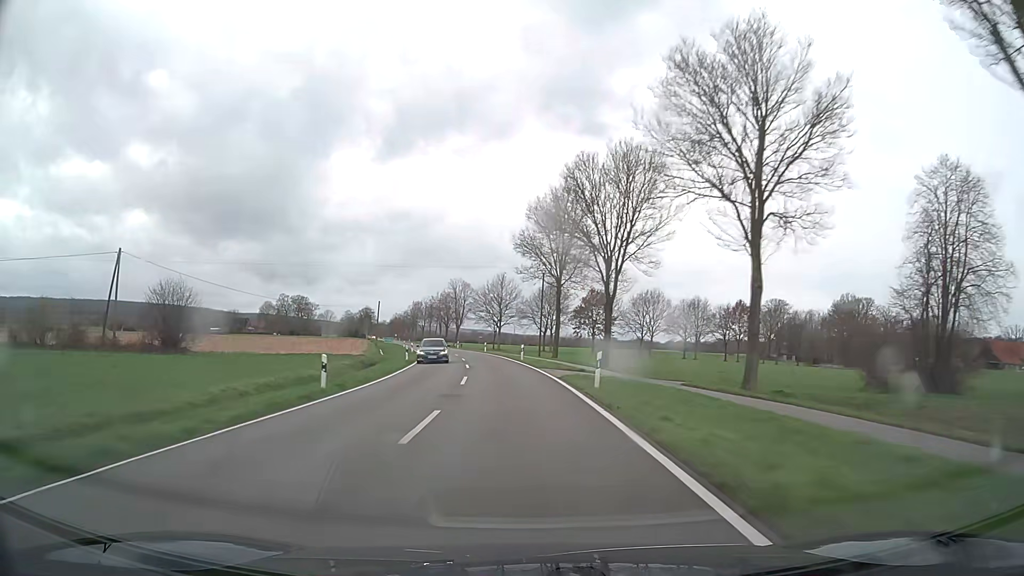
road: secondary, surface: asphalt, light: Day
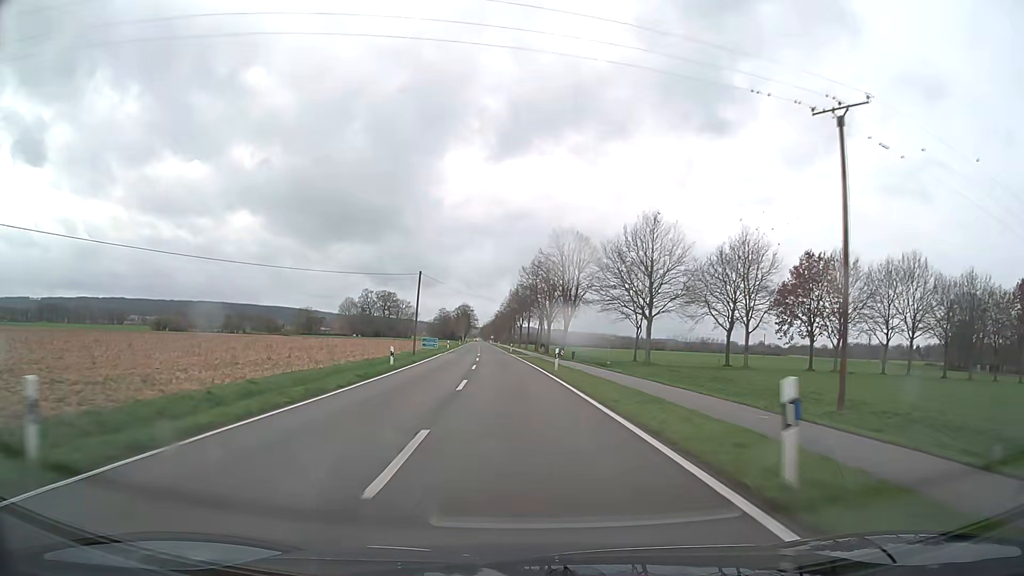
(-5.7, +63.0) m; -10°
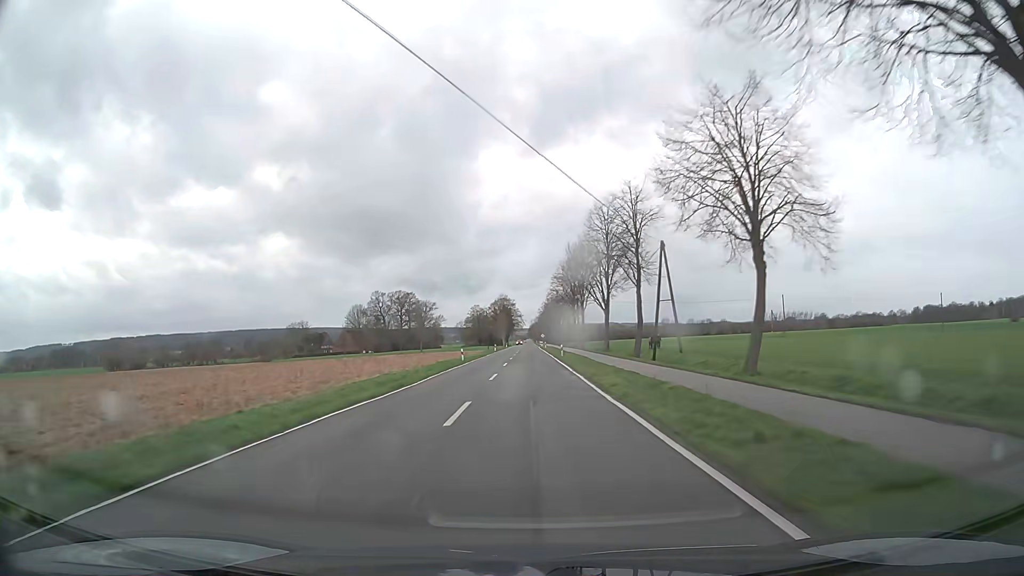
(-4.4, +79.2) m; -4°
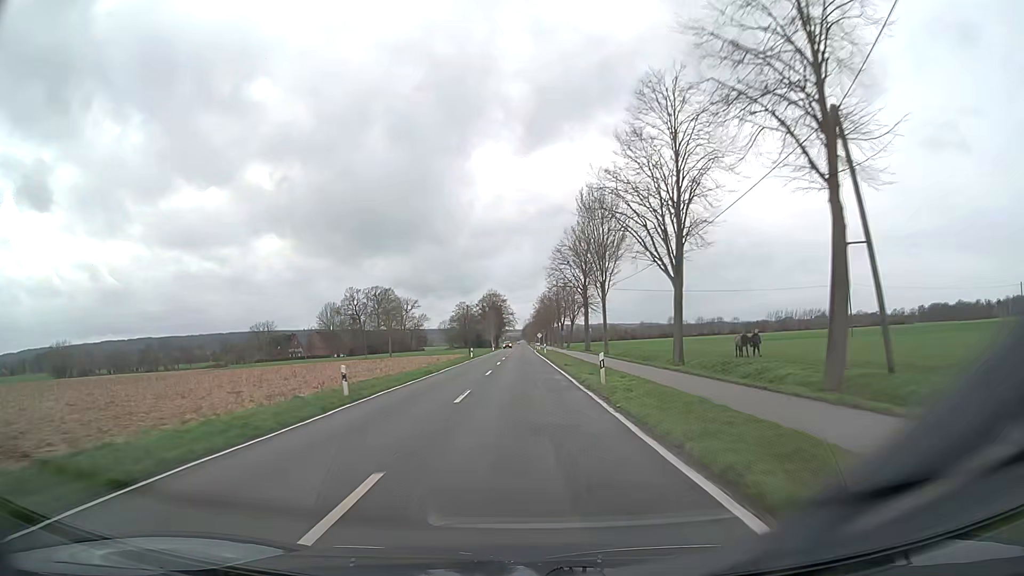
(0.0, +31.8) m; 0°
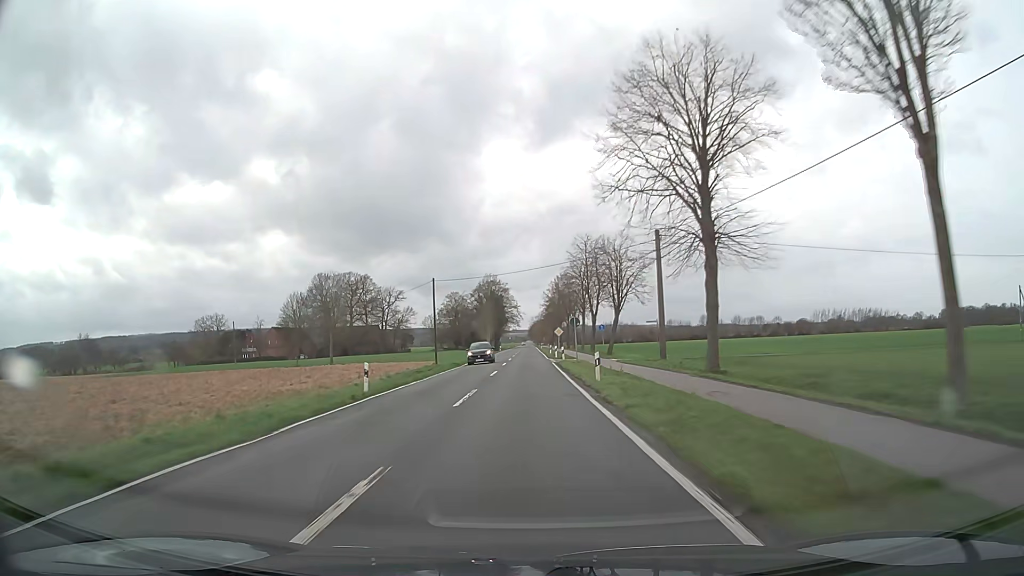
(-0.4, +47.7) m; -1°
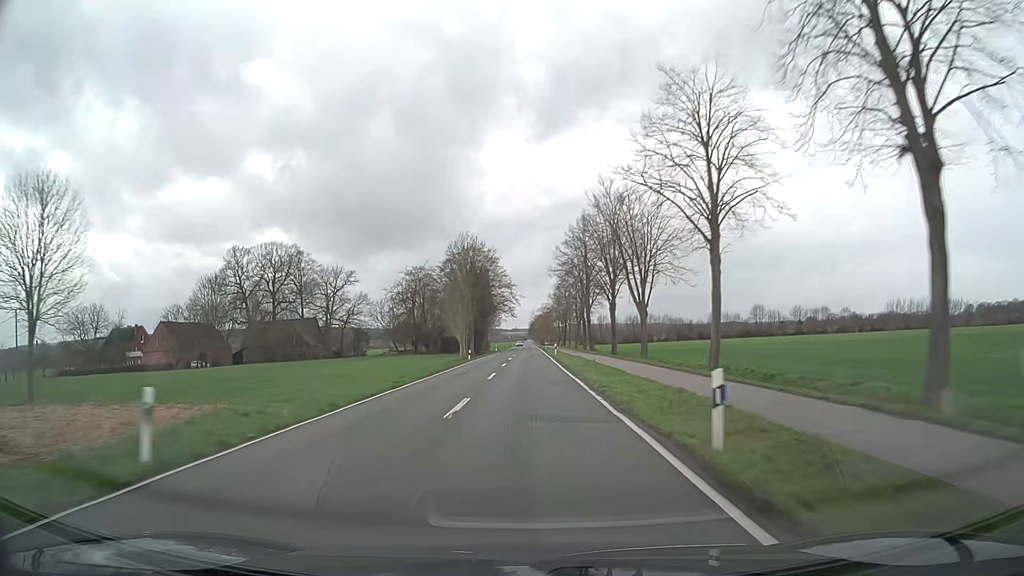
(+0.1, +63.5) m; 0°
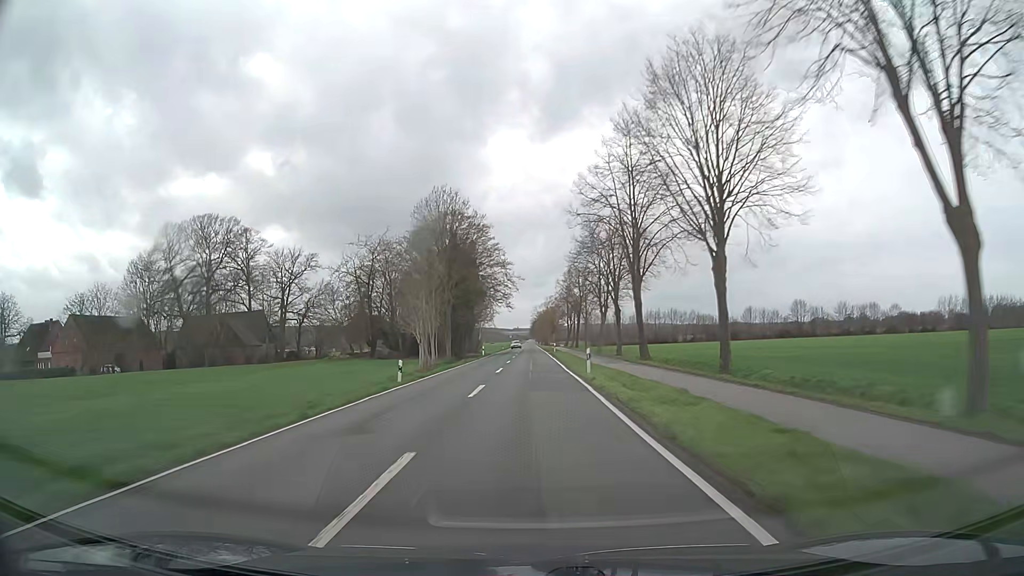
(-0.1, +31.7) m; 0°
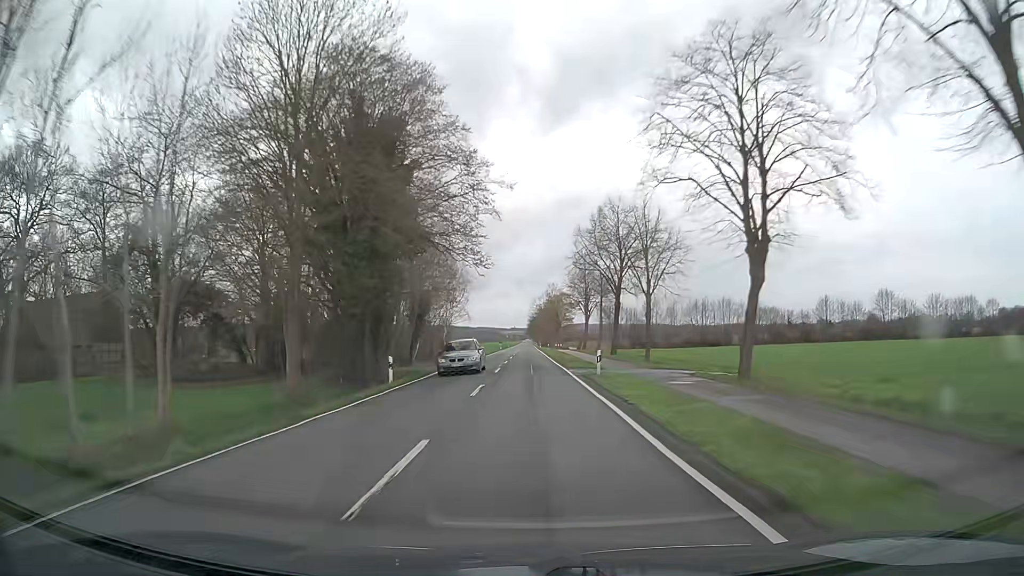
(0.0, +47.6) m; 0°
(0, +10) (0, +20) (0, +30) (0, +40) (0, +50) (0, +60) (0, +70) (0, +80) (0, +90) (0, +100) m
